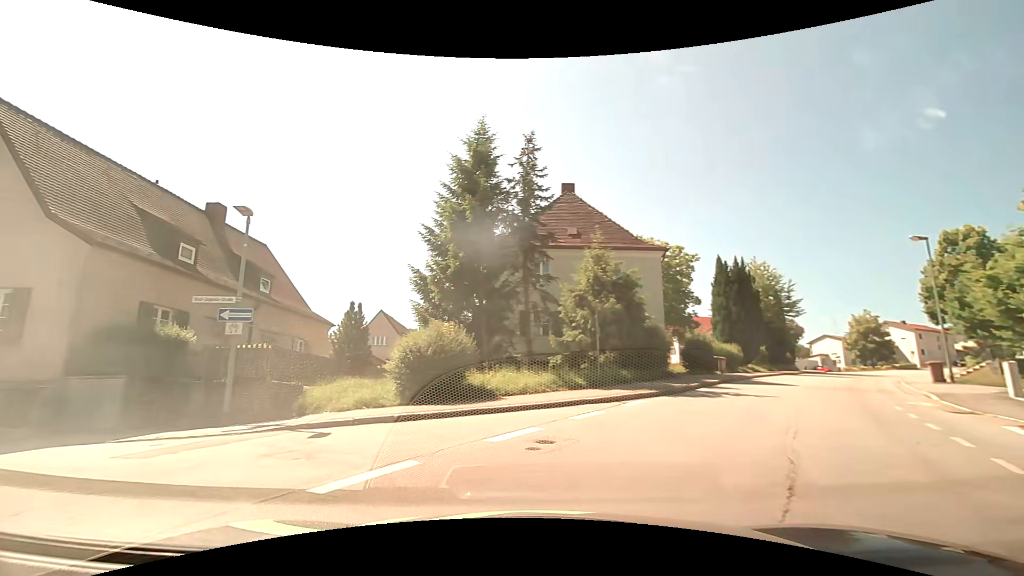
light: Day
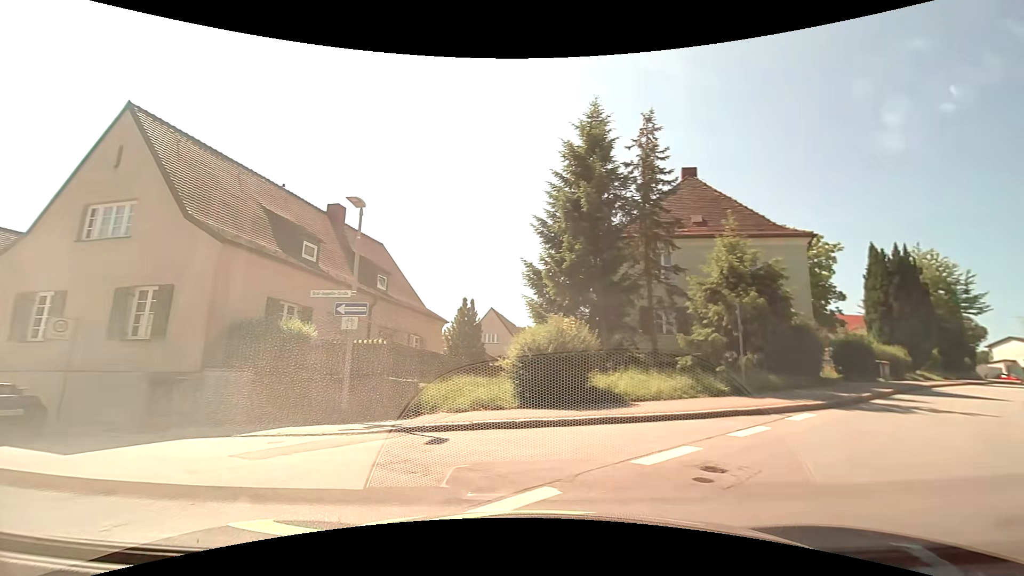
(-0.2, +1.4) m; -14°
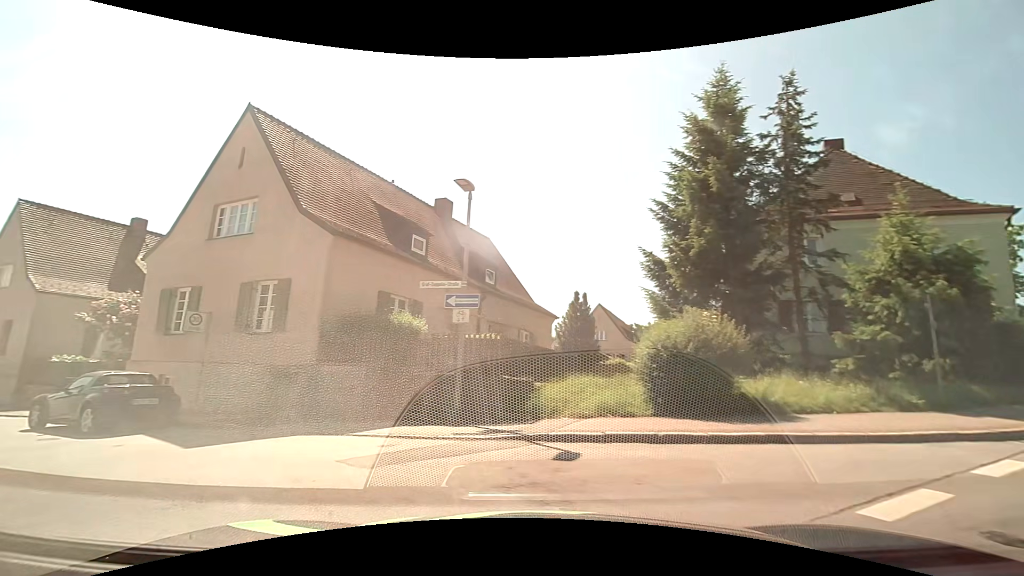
(-0.1, +1.4) m; -11°
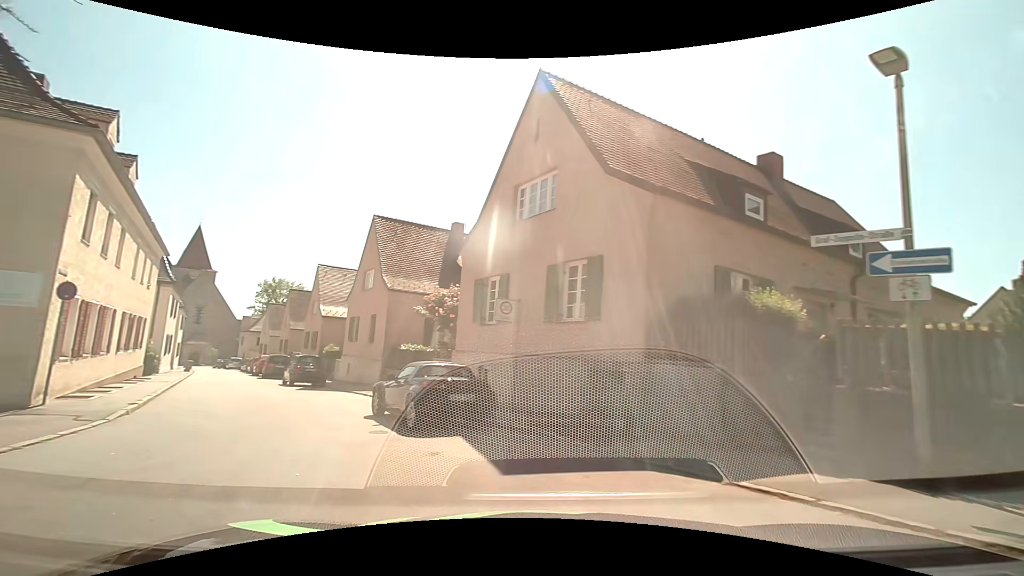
(-1.0, +3.5) m; -35°
